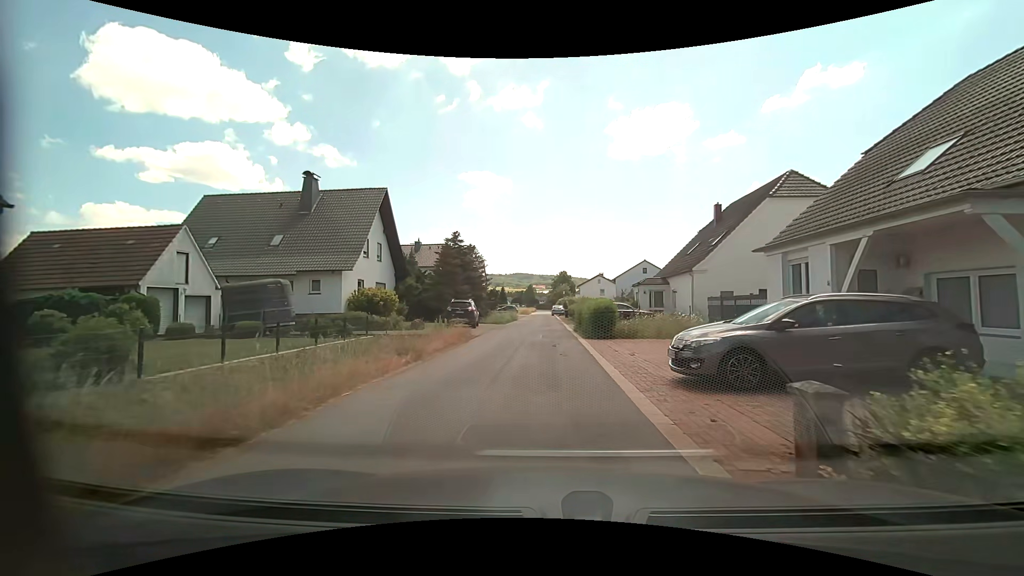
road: residential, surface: asphalt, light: Day
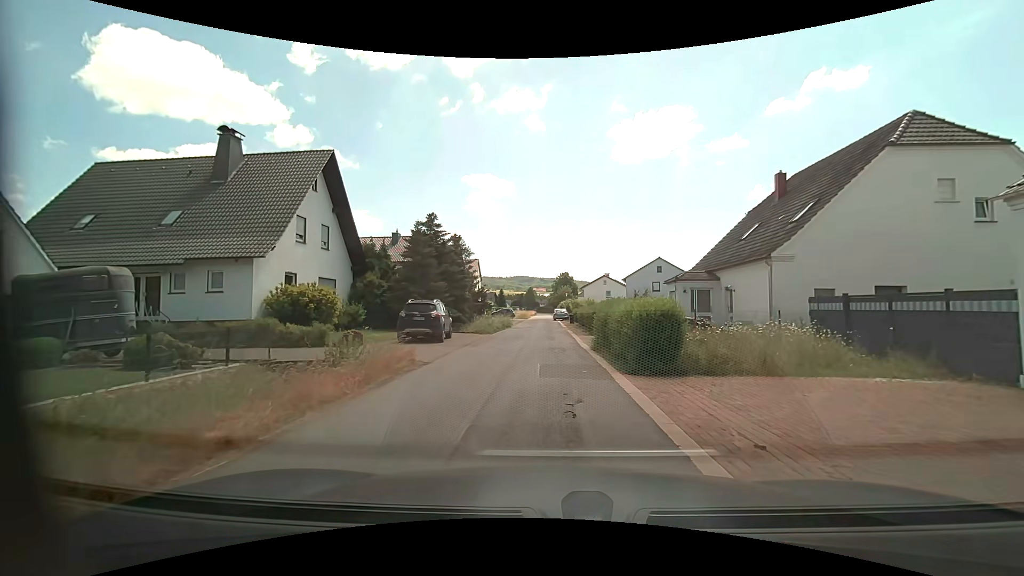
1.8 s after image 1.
(0.0, +9.7) m; -1°
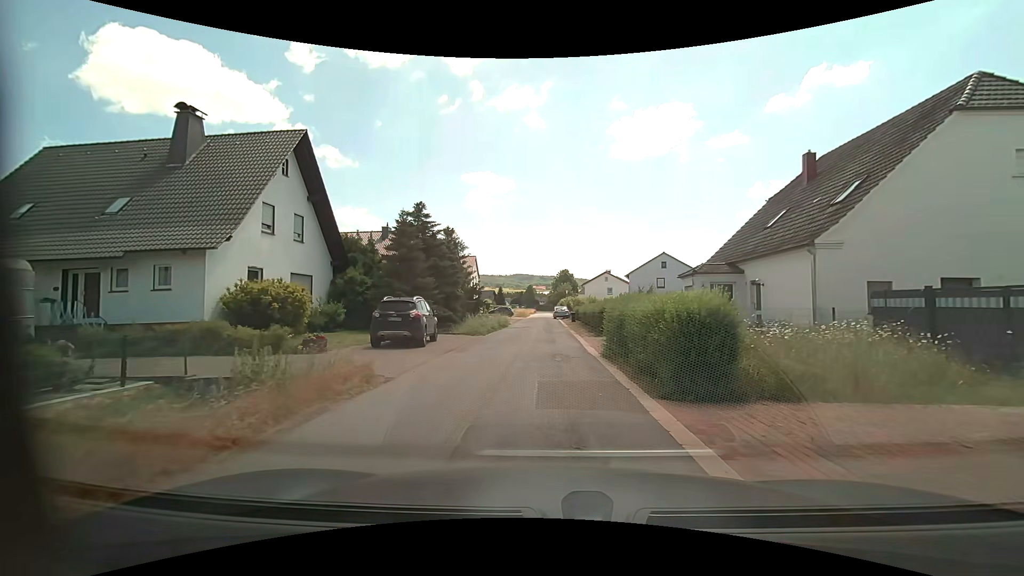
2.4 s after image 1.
(0.0, +3.1) m; +1°
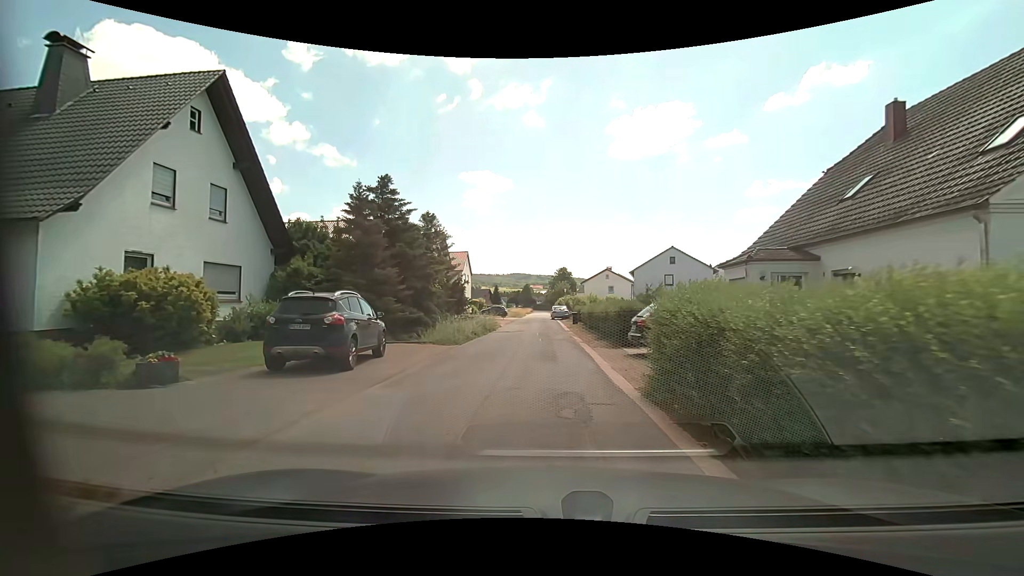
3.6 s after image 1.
(0.0, +6.3) m; 0°
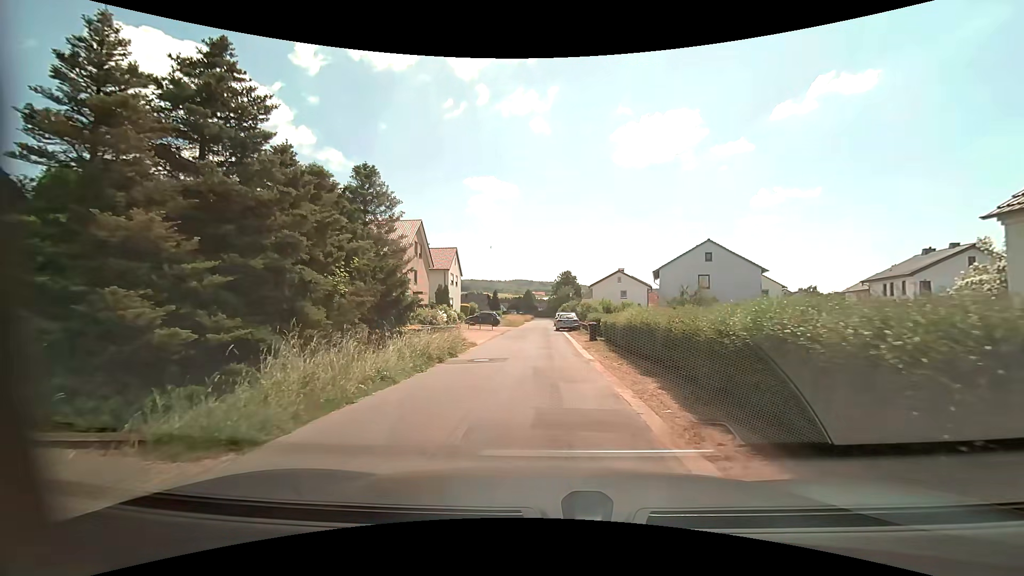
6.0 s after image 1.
(0.0, +13.1) m; 0°
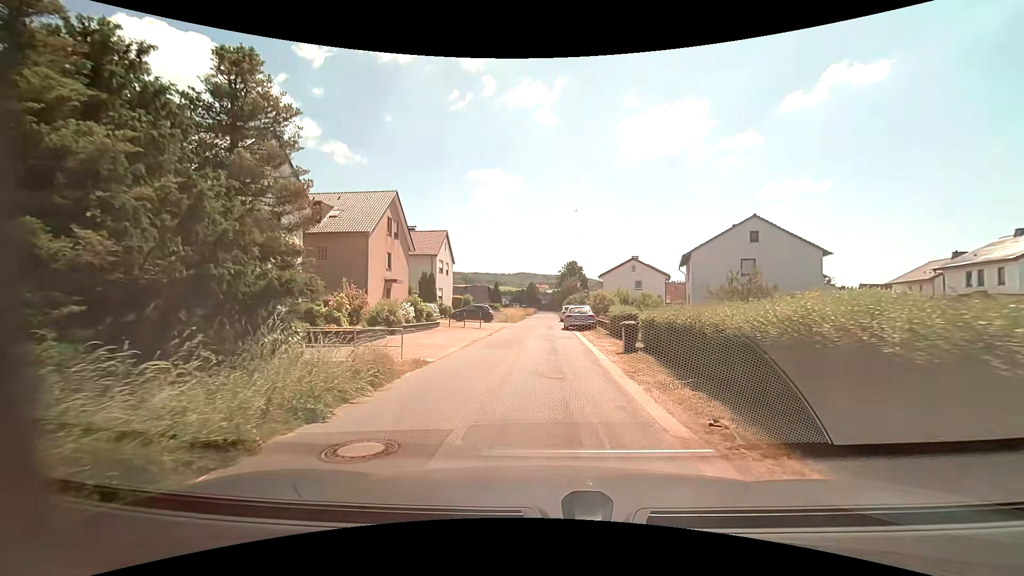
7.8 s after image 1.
(-0.1, +9.7) m; -1°
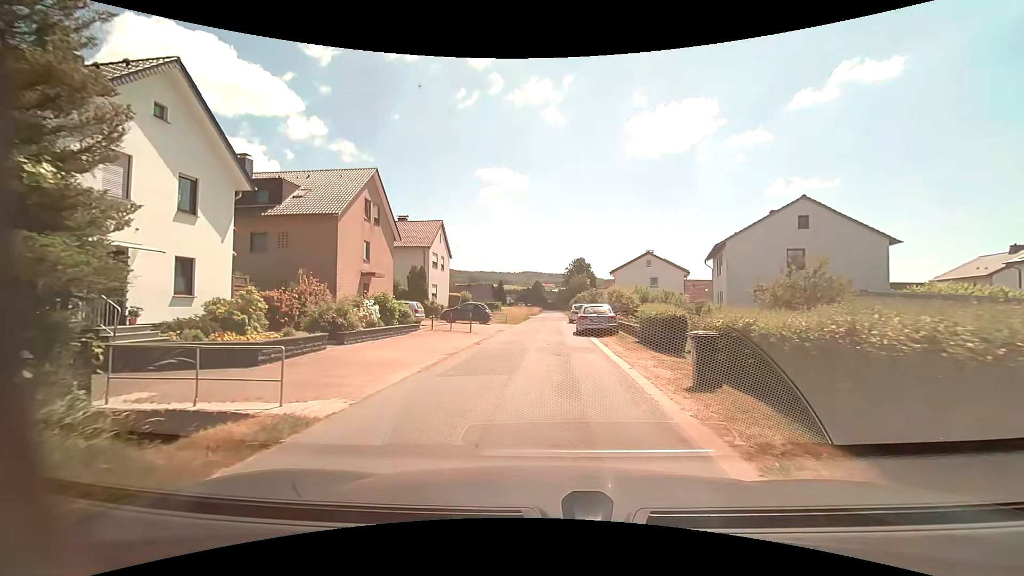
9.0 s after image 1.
(0.0, +6.4) m; 0°
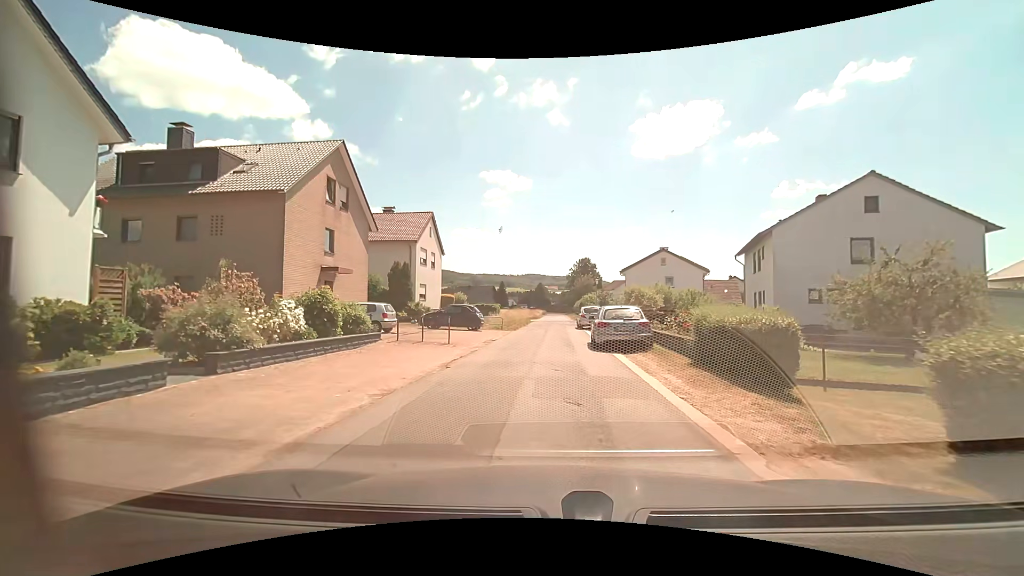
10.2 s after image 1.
(0.0, +6.5) m; -1°
(0, +10) (0, +20) (+1, +30) (+1, +40) (+2, +50) (+2, +60) (+3, +70) (+3, +80) (+4, +90) (+4, +100) m
